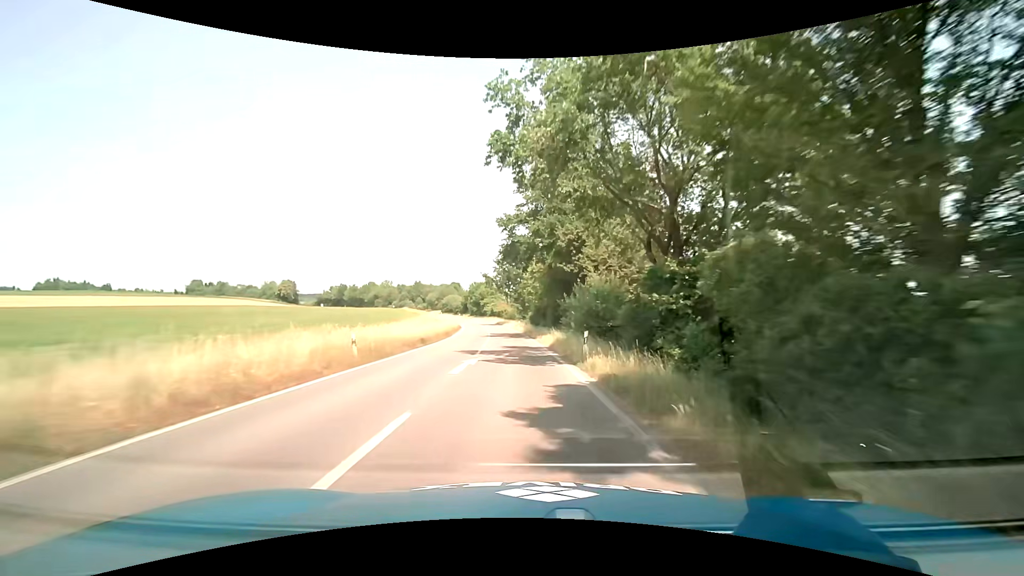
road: secondary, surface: asphalt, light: Day
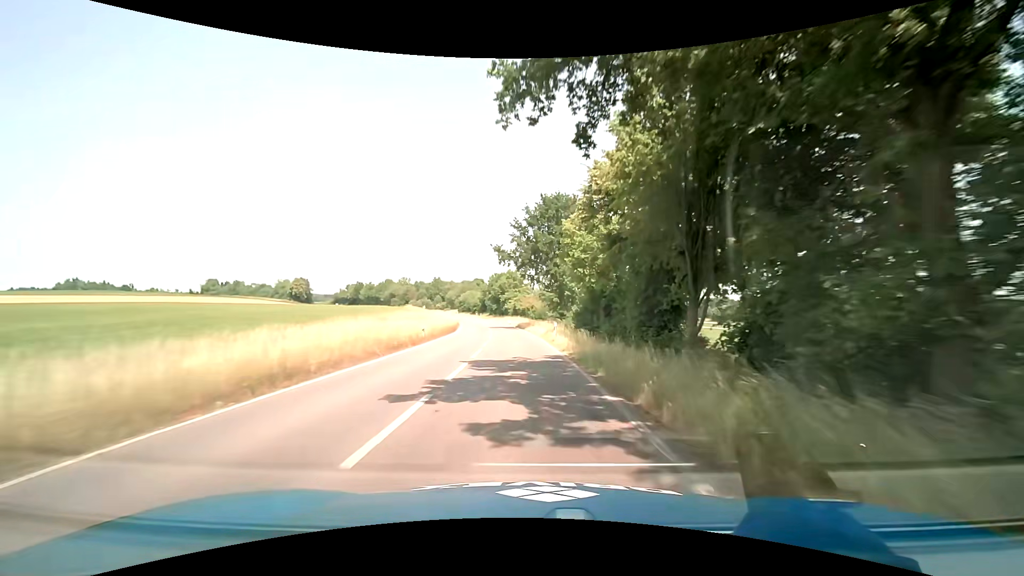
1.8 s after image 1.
(-0.9, +32.5) m; -4°
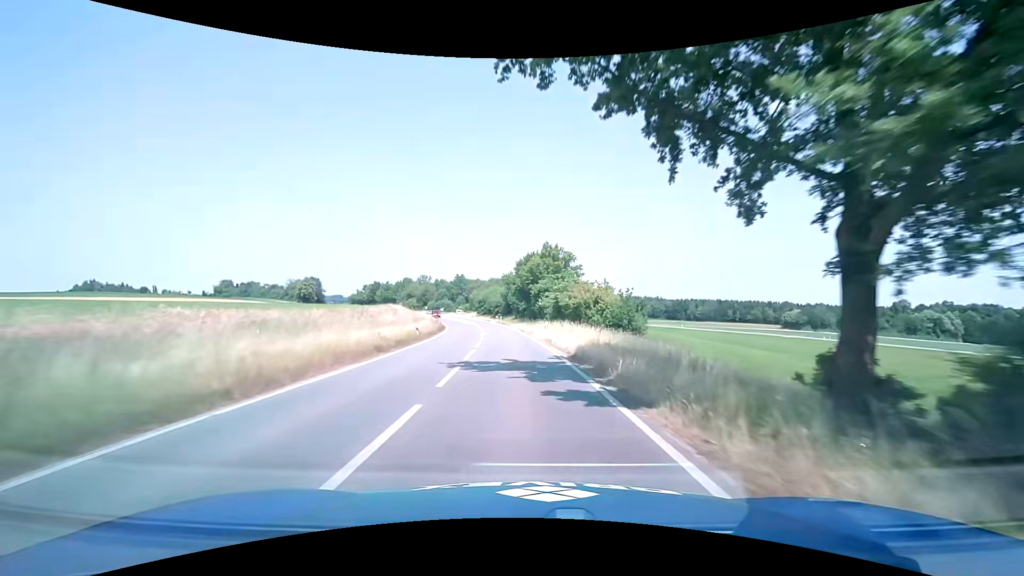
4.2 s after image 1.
(-1.4, +43.6) m; -4°
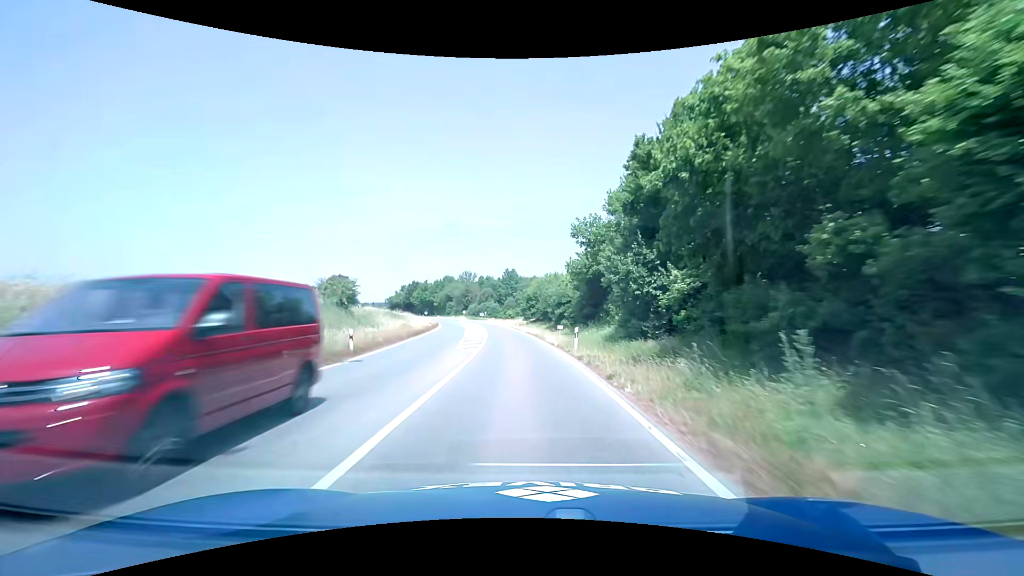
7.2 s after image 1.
(-3.4, +54.9) m; -7°
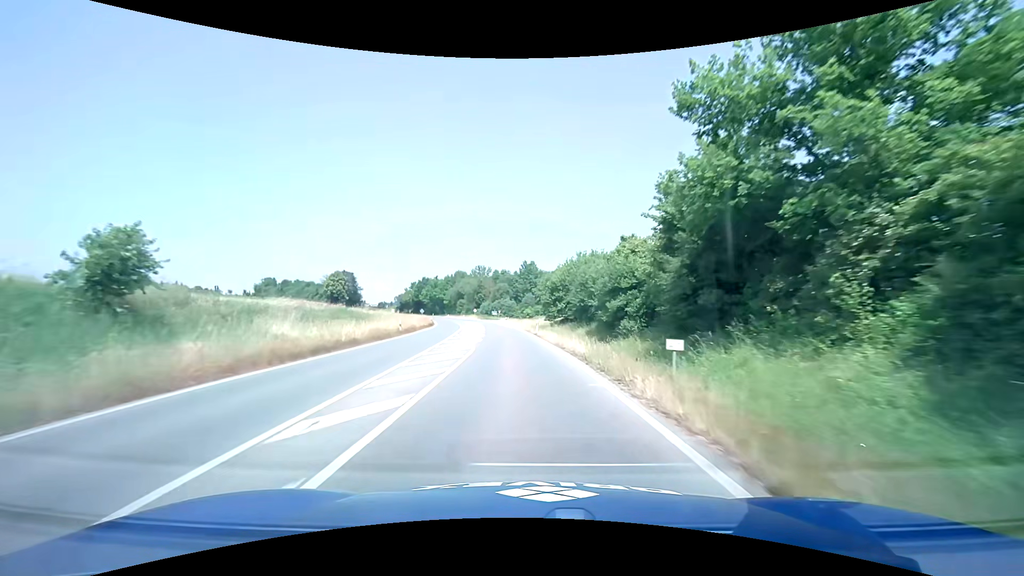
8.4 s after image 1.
(-0.5, +22.2) m; -2°
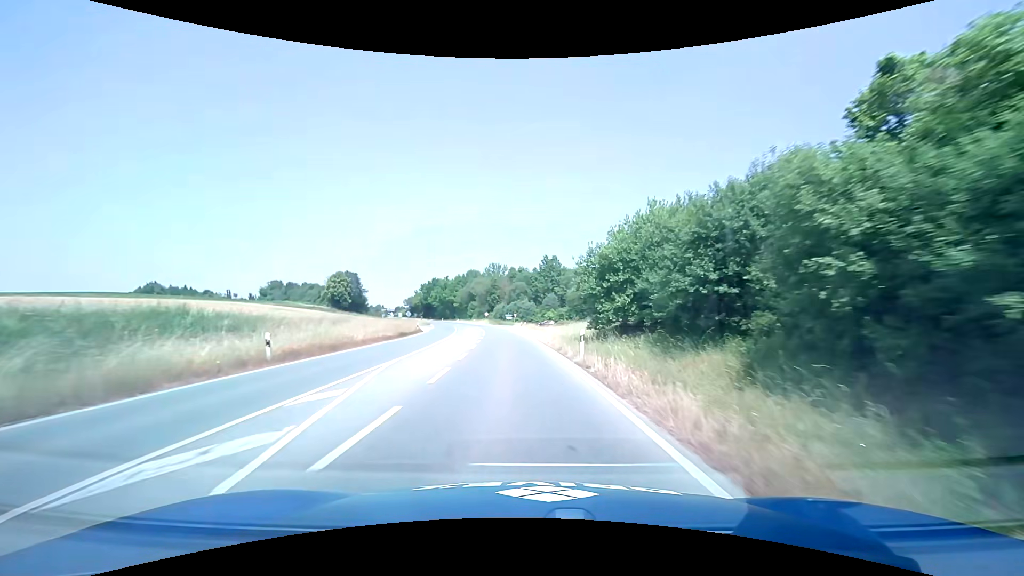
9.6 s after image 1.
(-0.5, +22.2) m; -2°
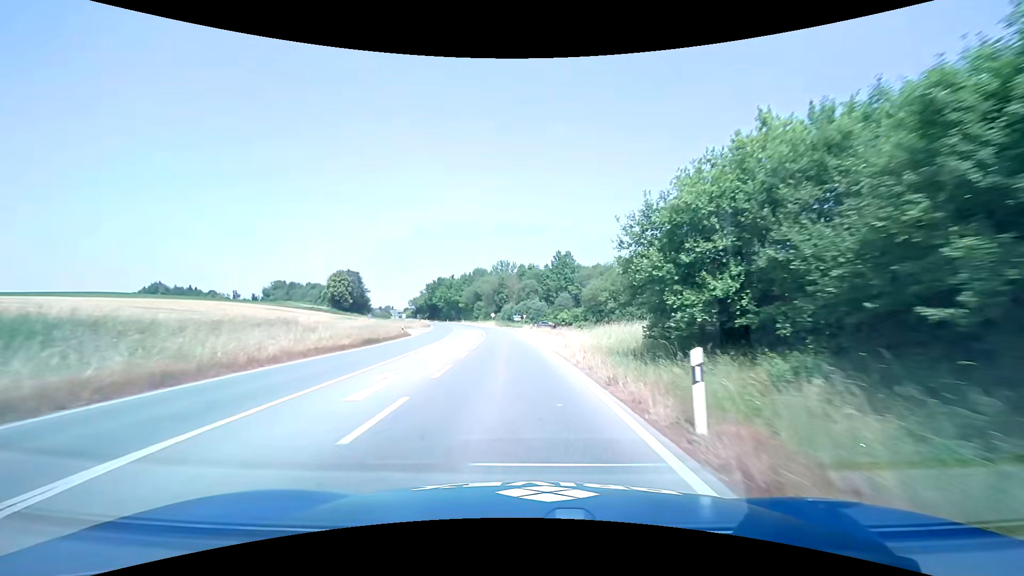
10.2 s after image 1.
(-0.1, +11.1) m; -1°
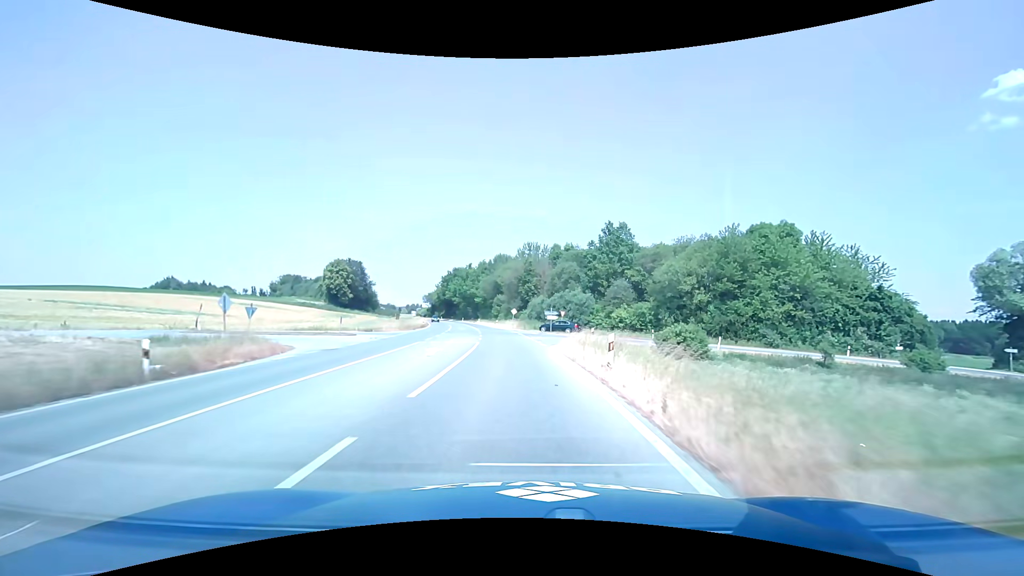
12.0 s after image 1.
(-0.9, +33.3) m; -3°
(0, +10) (0, +20) (-1, +30) (-2, +40) (-3, +50) (-4, +60) (-5, +70) (-7, +80) (-9, +89) (-11, +99) m
